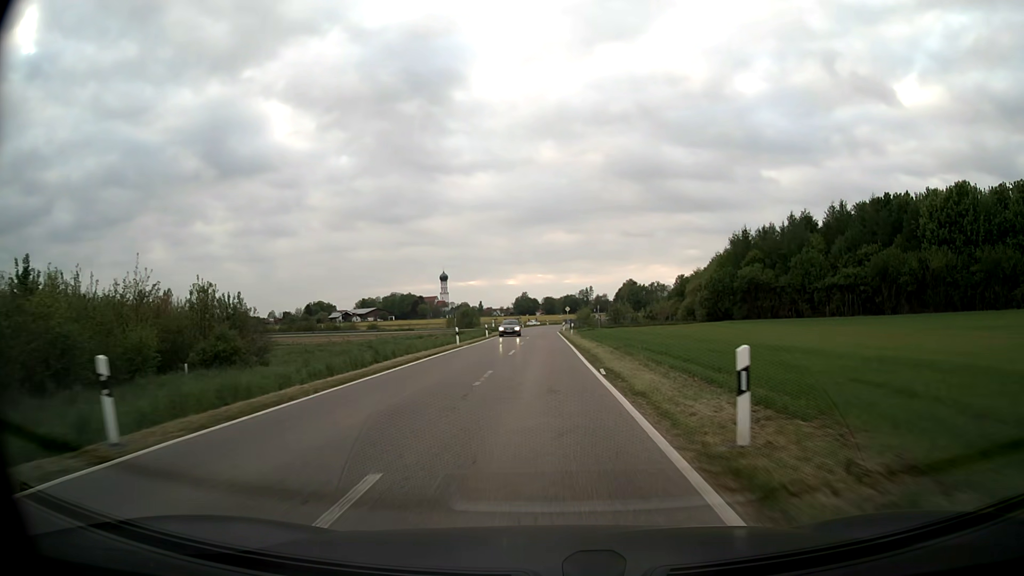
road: unclassified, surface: asphalt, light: Day
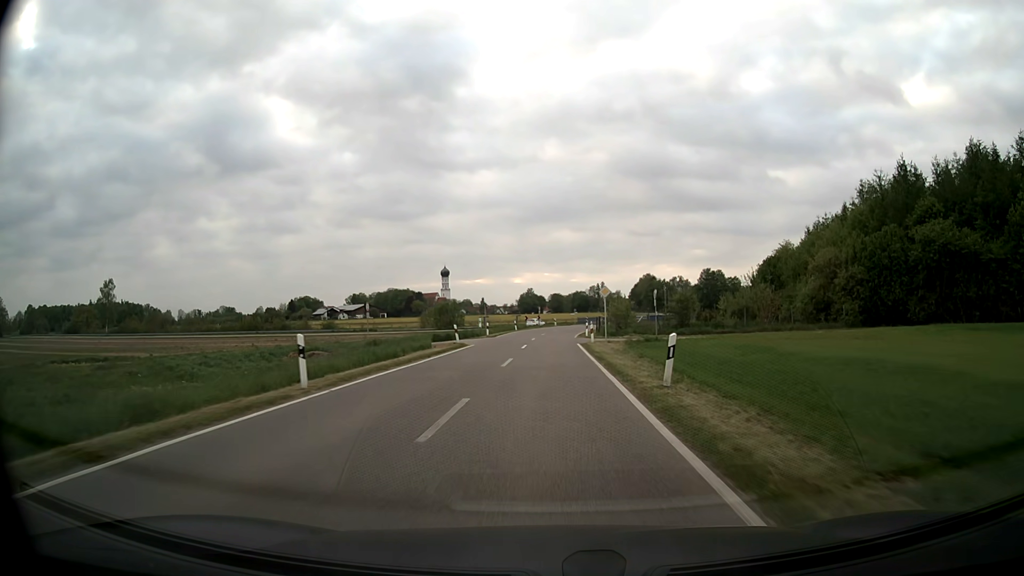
(-0.1, +43.7) m; -1°
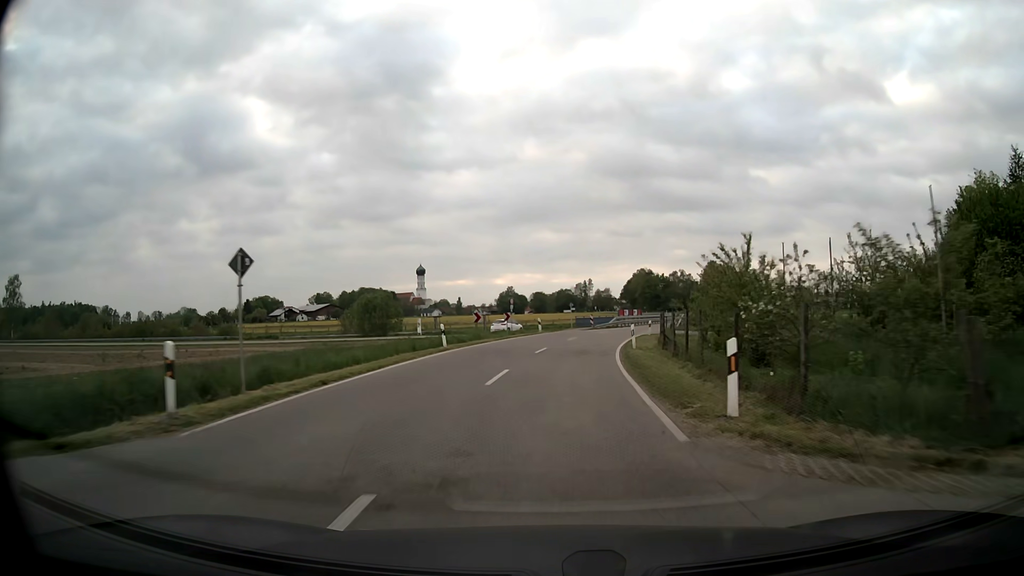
(+0.2, +42.3) m; +1°
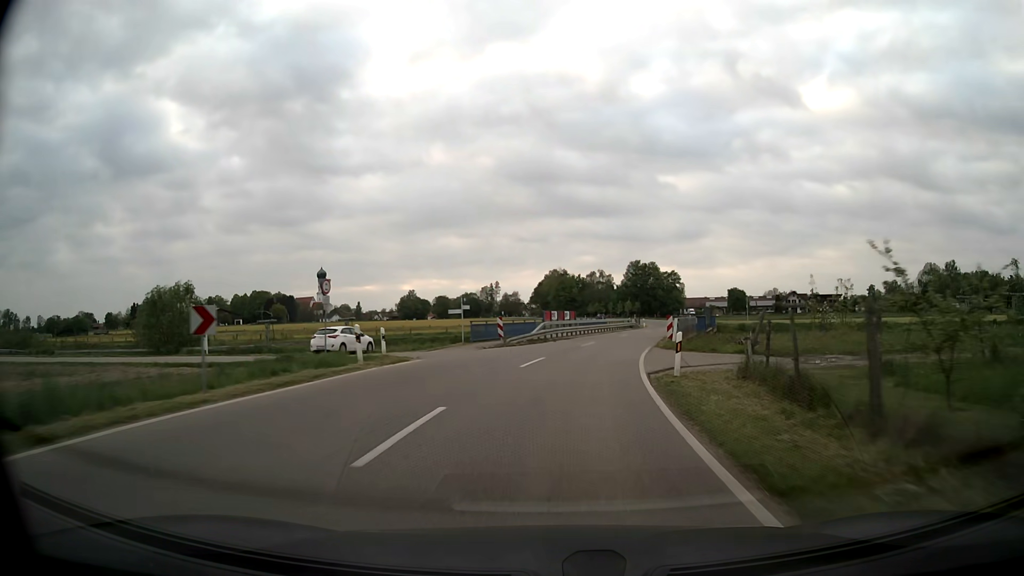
(+1.6, +31.3) m; +7°
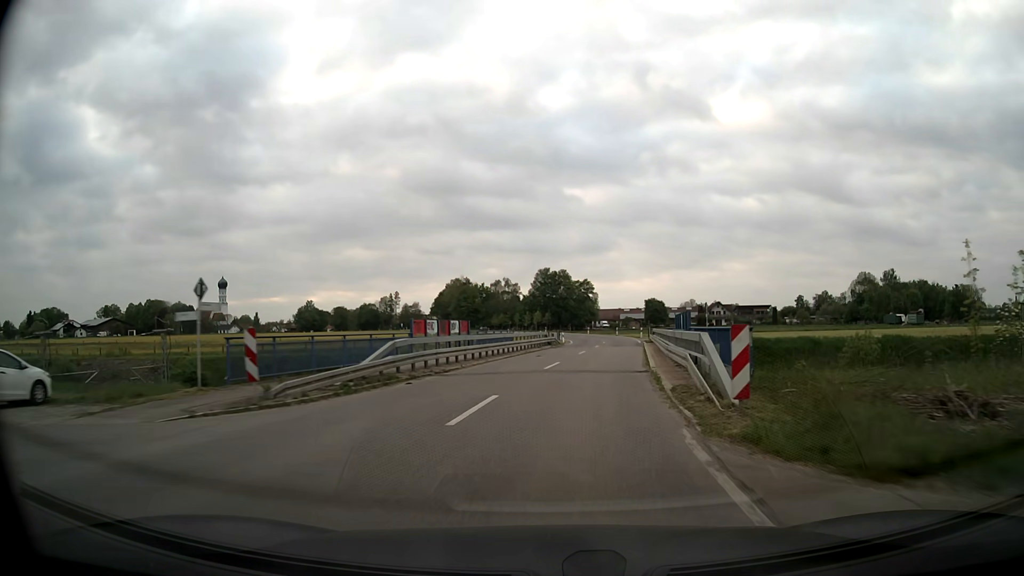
(+1.4, +20.9) m; +7°
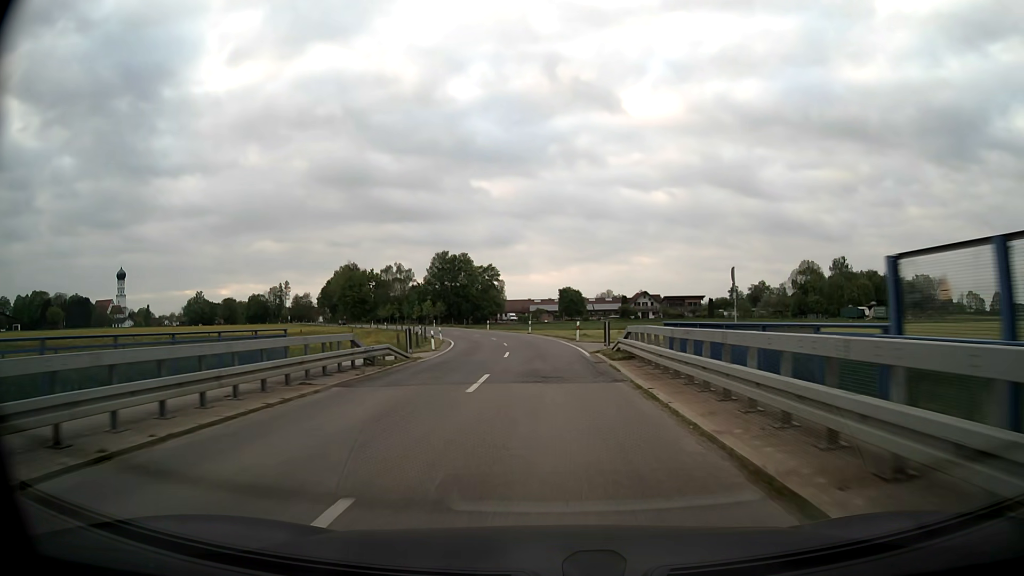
(+3.3, +32.2) m; +9°
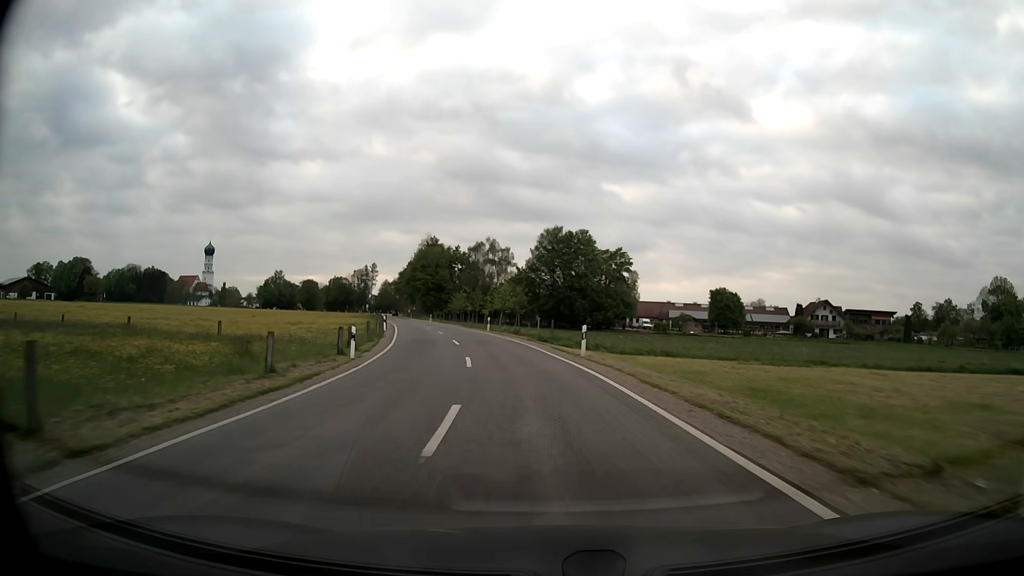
(-3.1, +54.5) m; -11°
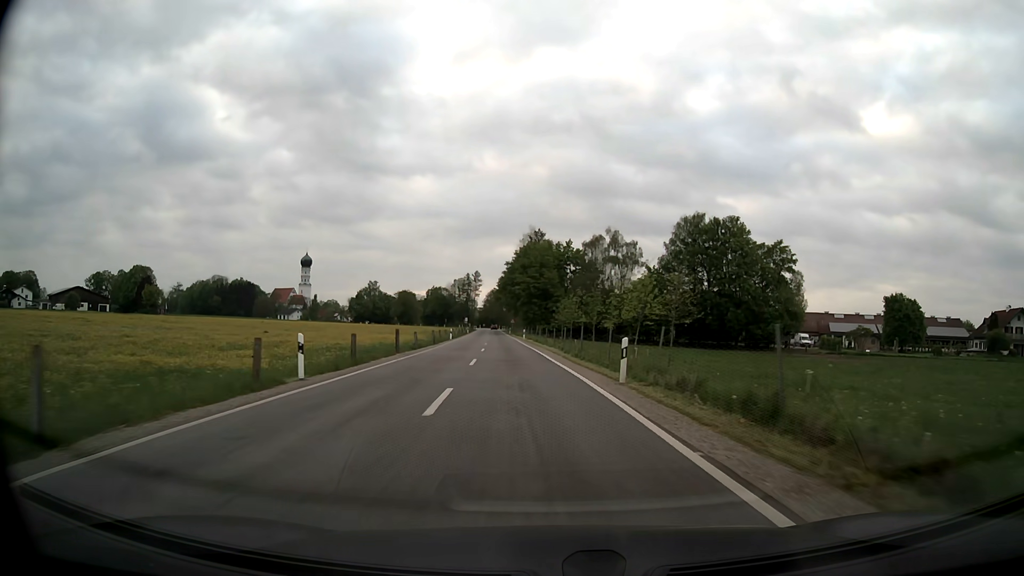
(-3.0, +33.6) m; -10°
(0, +10) (-1, +20) (-1, +30) (-2, +40) (-3, +50) (-4, +60) (-5, +70) (-6, +80) (-7, +90) (-8, +100) m
